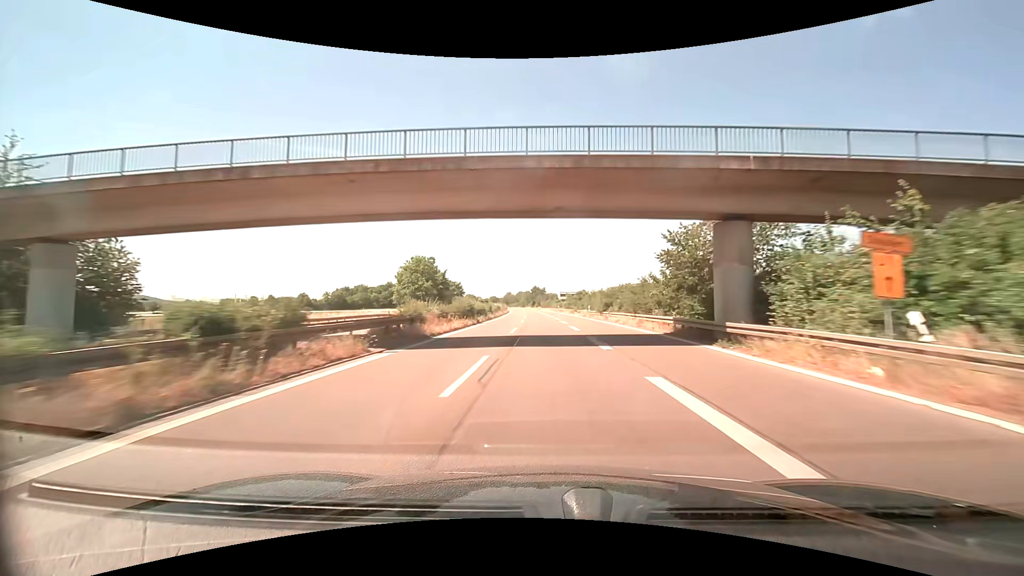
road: trunk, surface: asphalt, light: Day
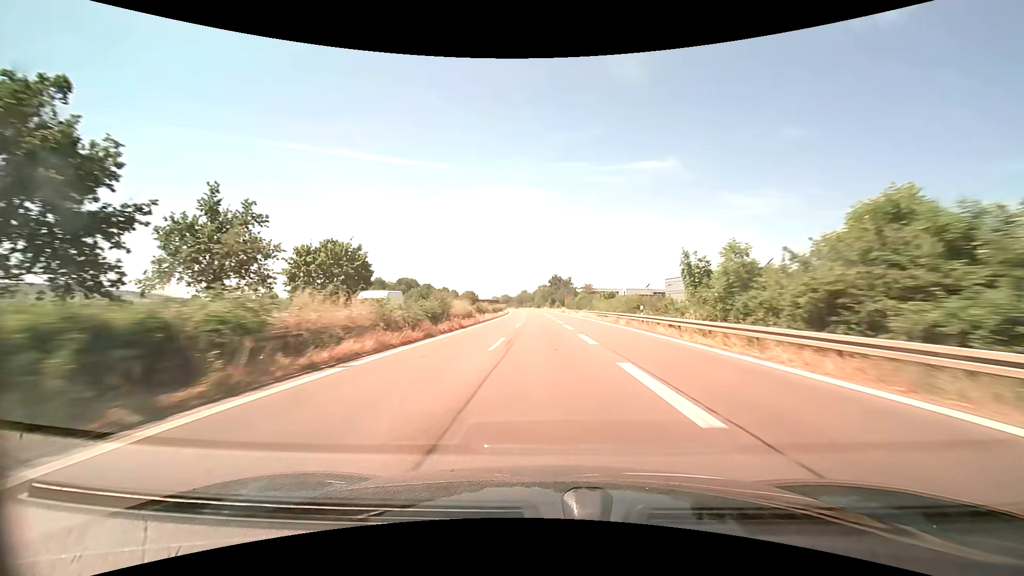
(-1.7, +81.5) m; -2°
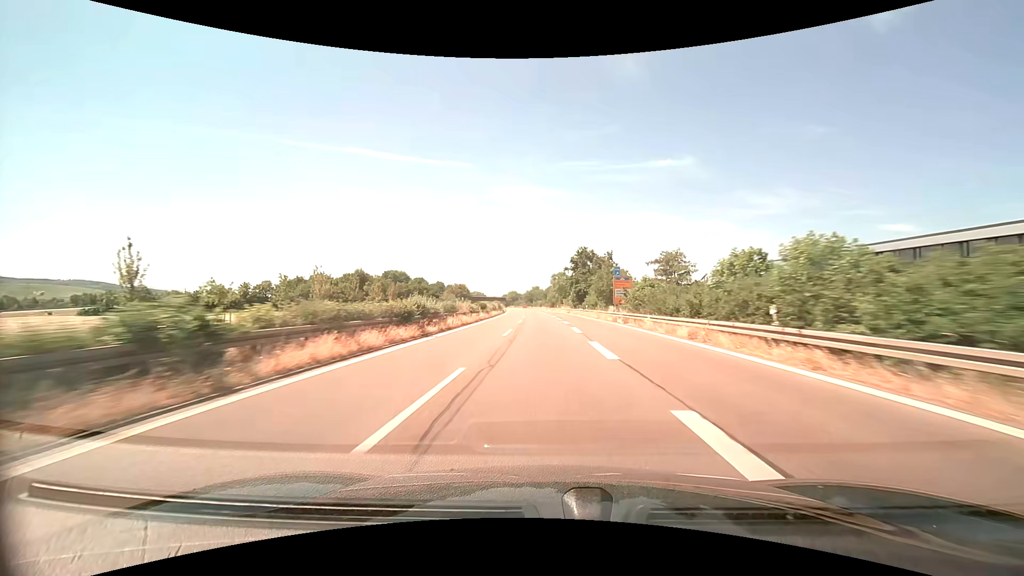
(-0.9, +65.2) m; -1°
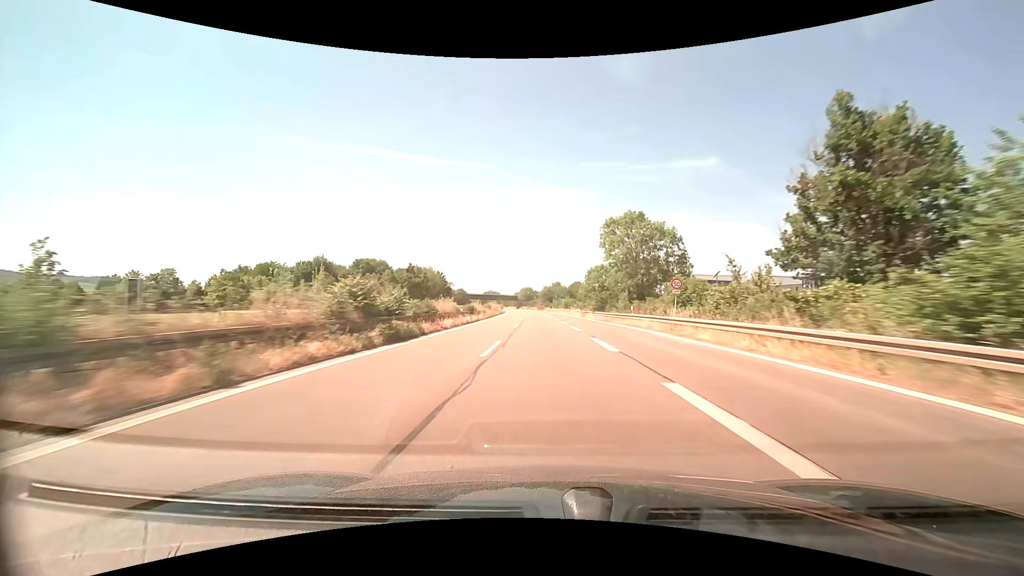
(-2.0, +81.5) m; -2°
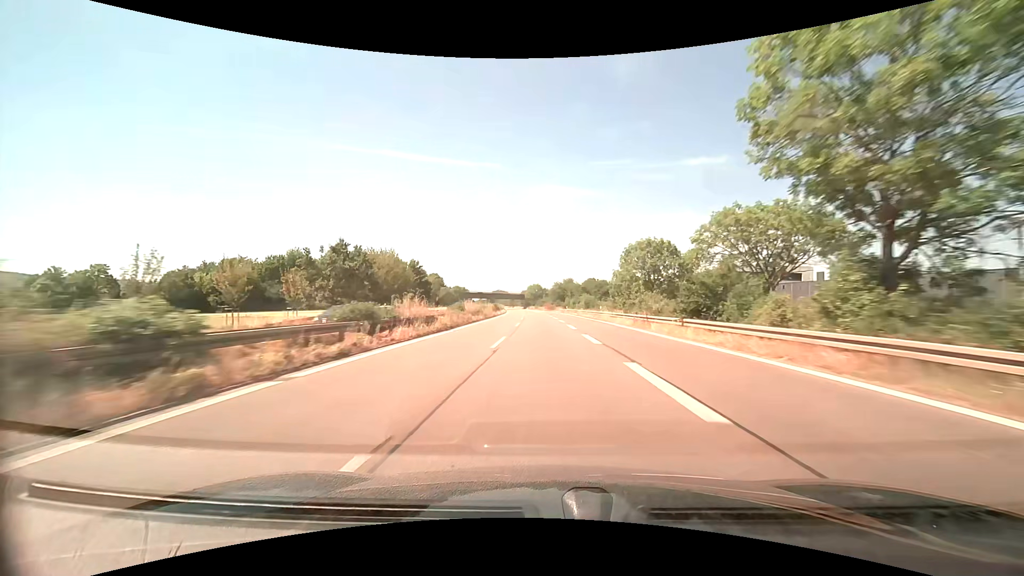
(-0.3, +32.6) m; -1°
(0, +10) (0, +20) (0, +30) (-1, +40) (-1, +50) (-1, +60) (-1, +70) (-2, +80) (-2, +90) (-3, +100) m
